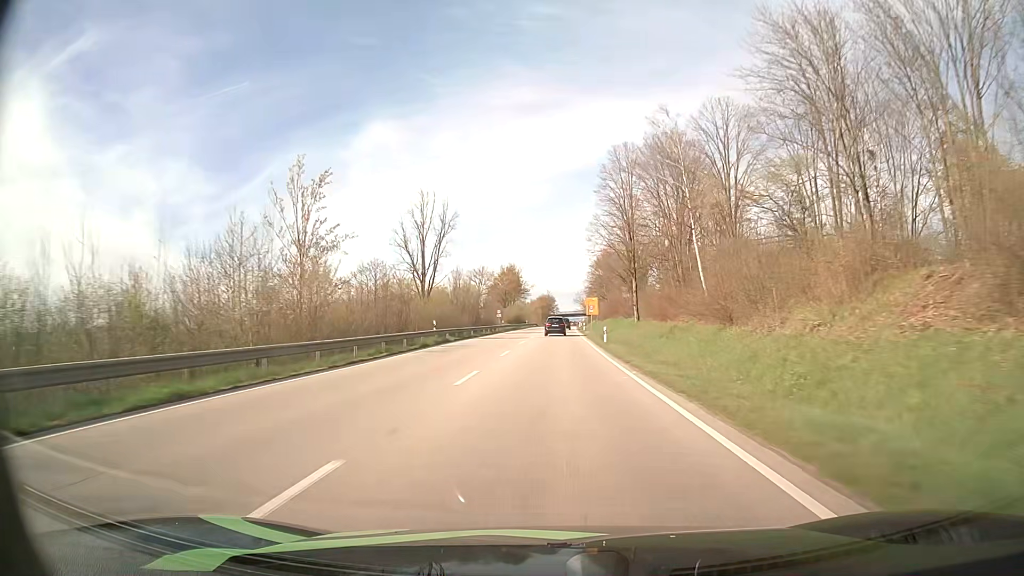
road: primary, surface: asphalt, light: Day
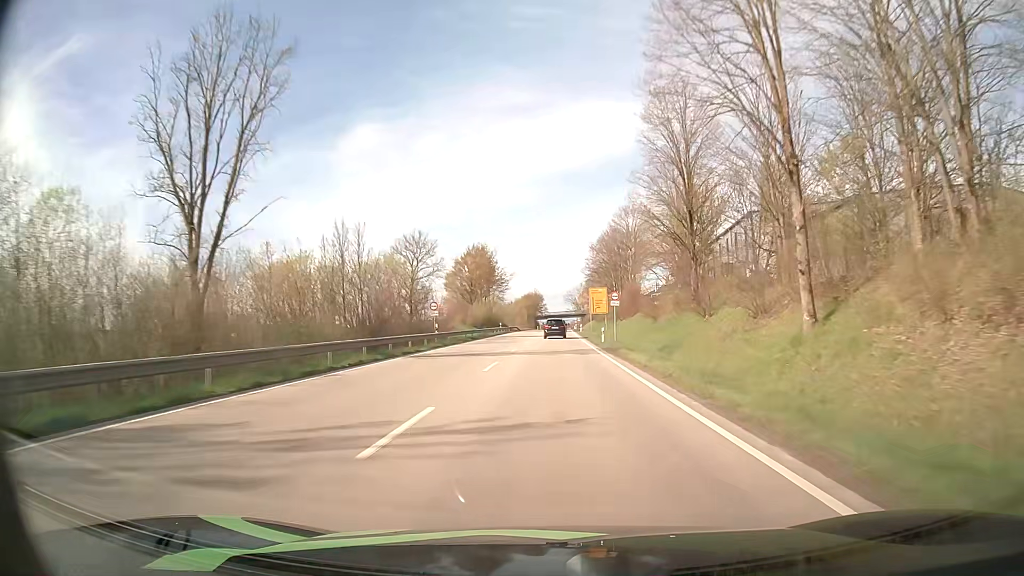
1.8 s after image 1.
(+0.4, +43.3) m; +1°
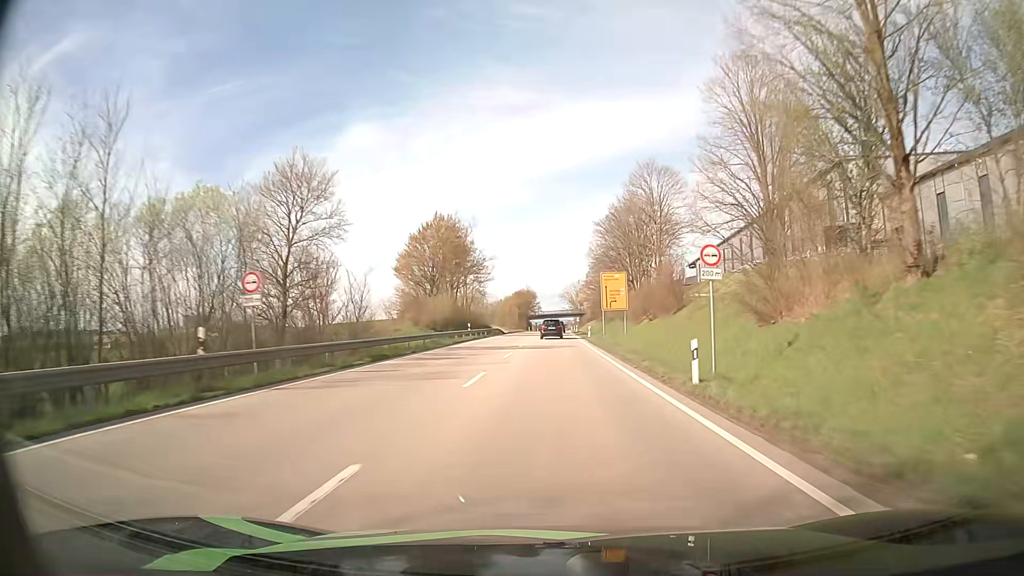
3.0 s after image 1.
(+0.2, +28.2) m; +1°
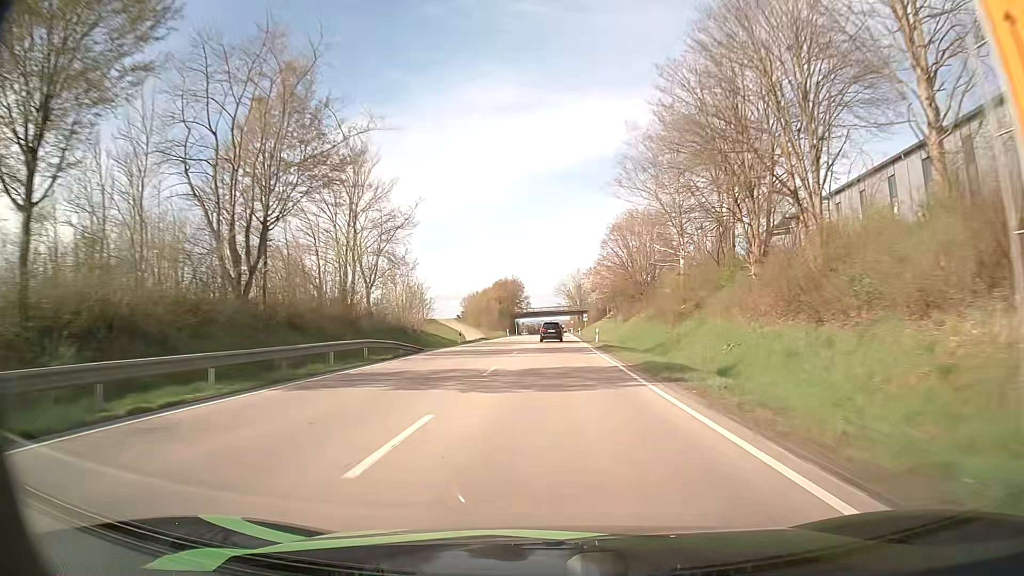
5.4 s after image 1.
(+0.1, +55.9) m; 0°
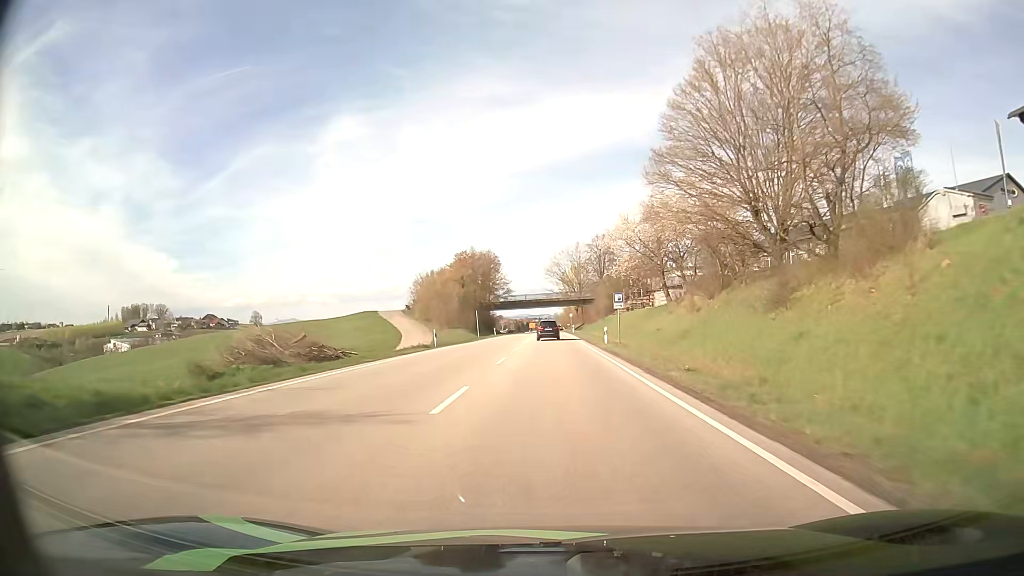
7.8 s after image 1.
(+0.3, +55.4) m; +1°
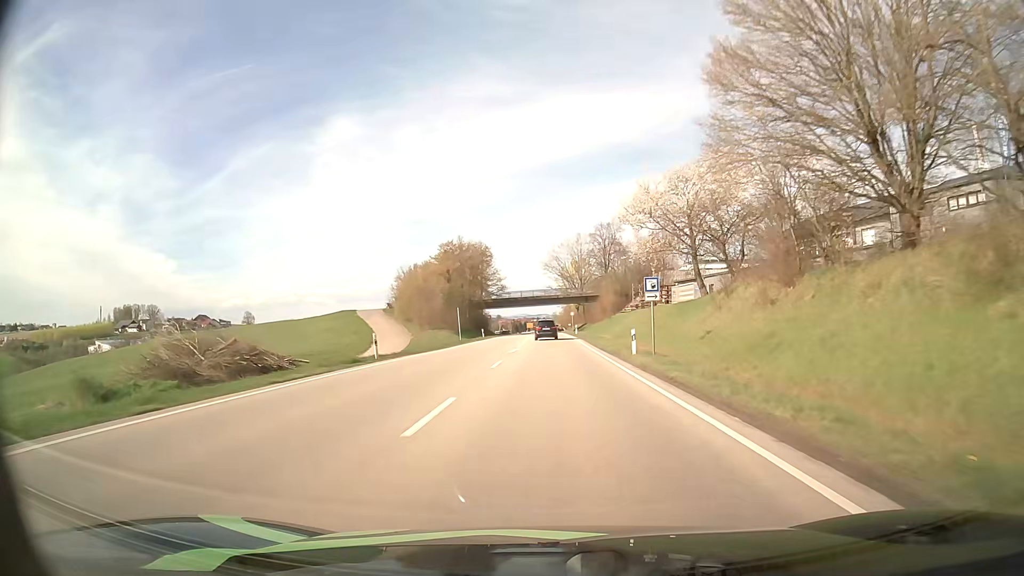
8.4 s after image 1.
(0.0, +13.8) m; 0°
(0, +10) (0, +20) (0, +30) (0, +40) (0, +50) (0, +60) (0, +70) (0, +80) (0, +90) (-1, +100) m
